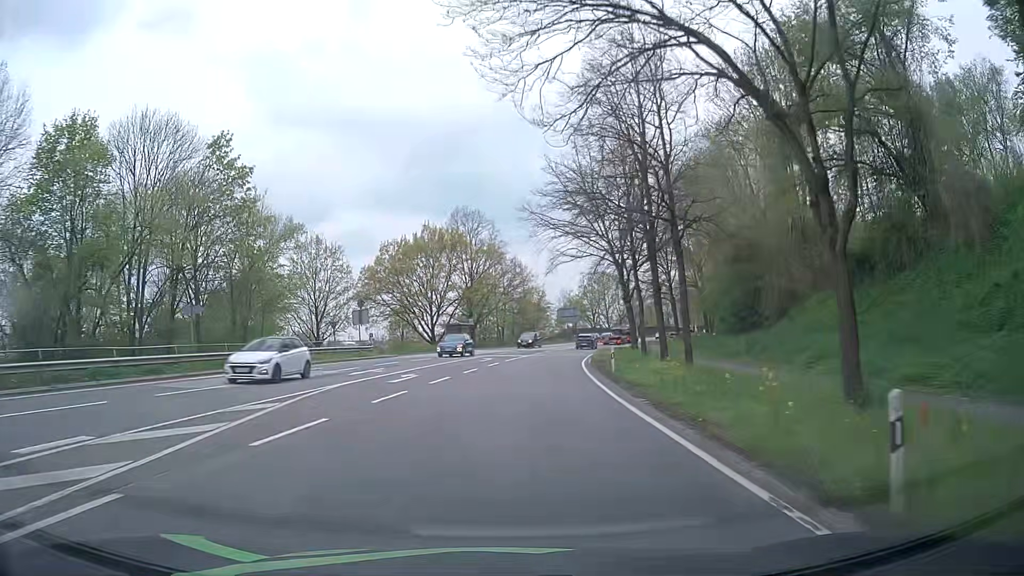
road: primary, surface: asphalt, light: Day
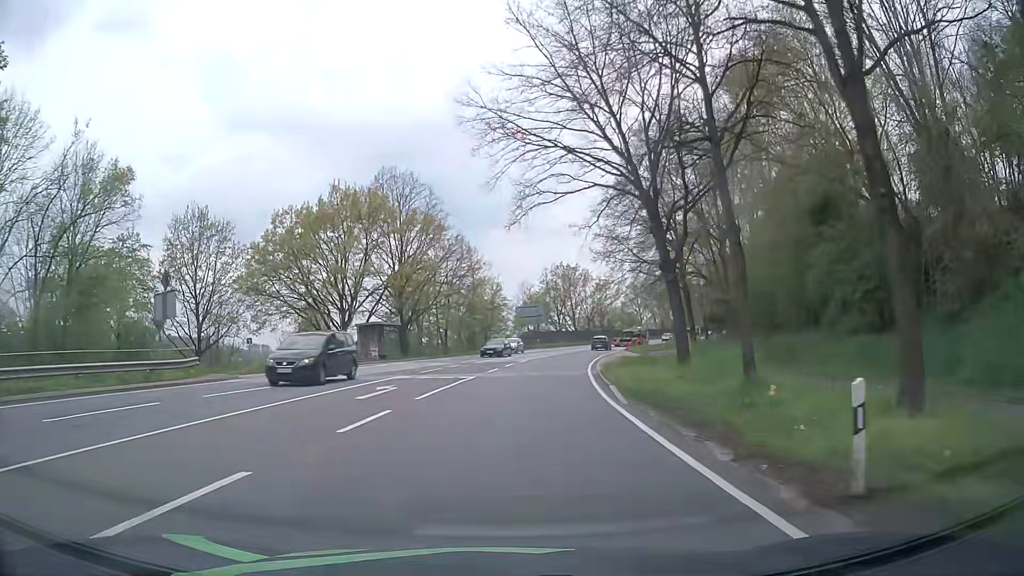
(+0.8, +22.8) m; +4°
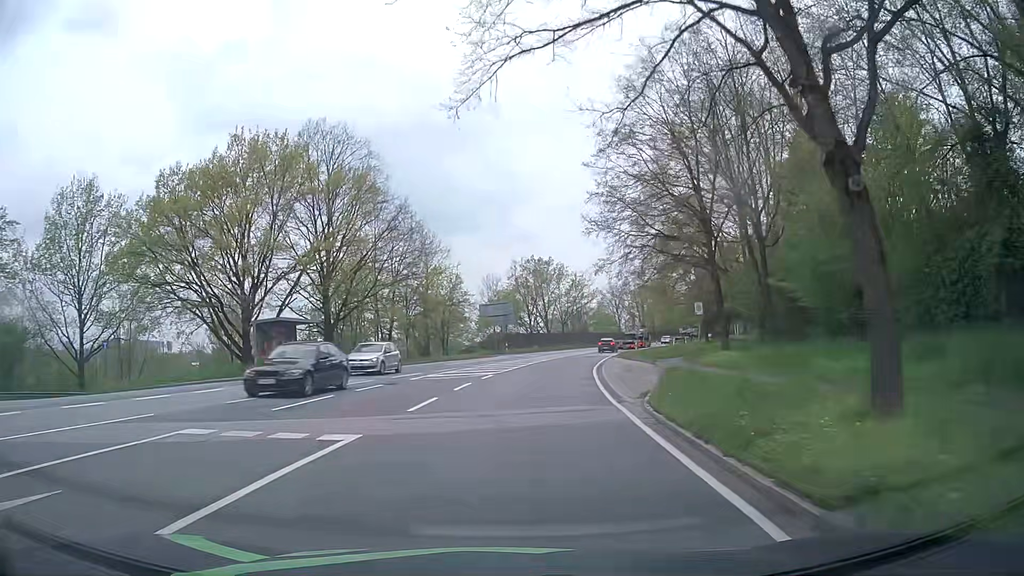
(+0.2, +15.2) m; +2°
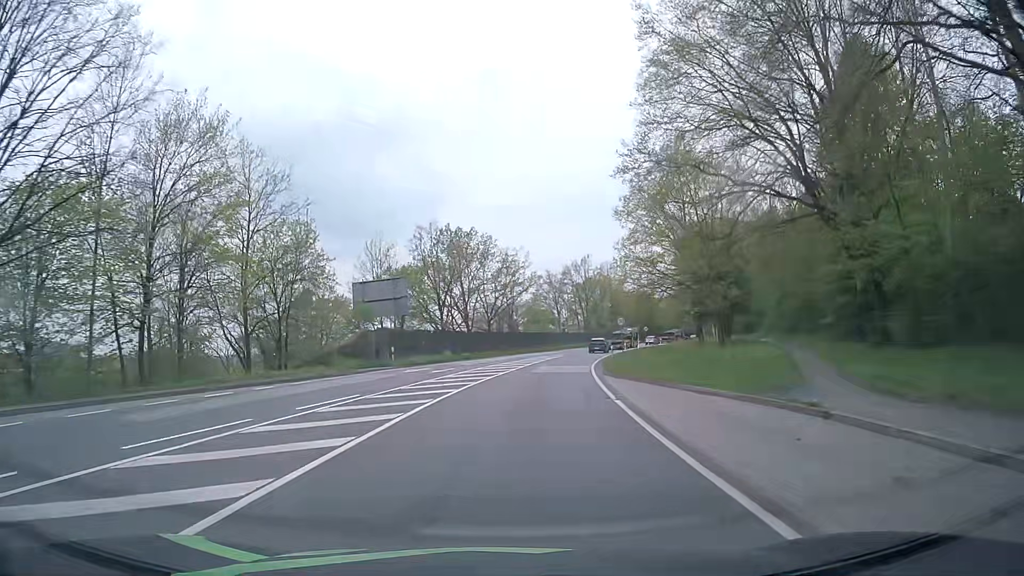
(+1.9, +30.3) m; +7°
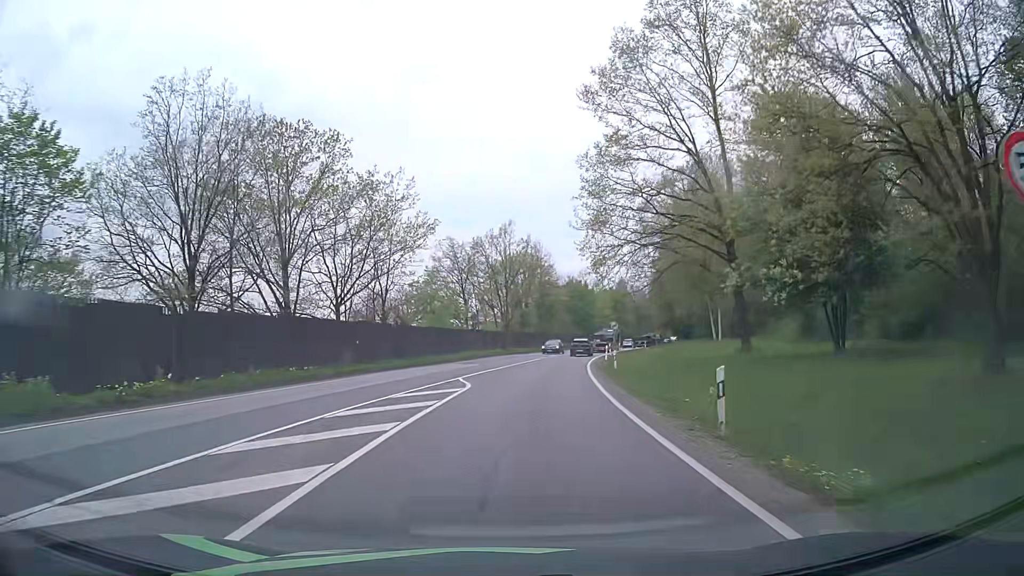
(+2.2, +37.9) m; +8°
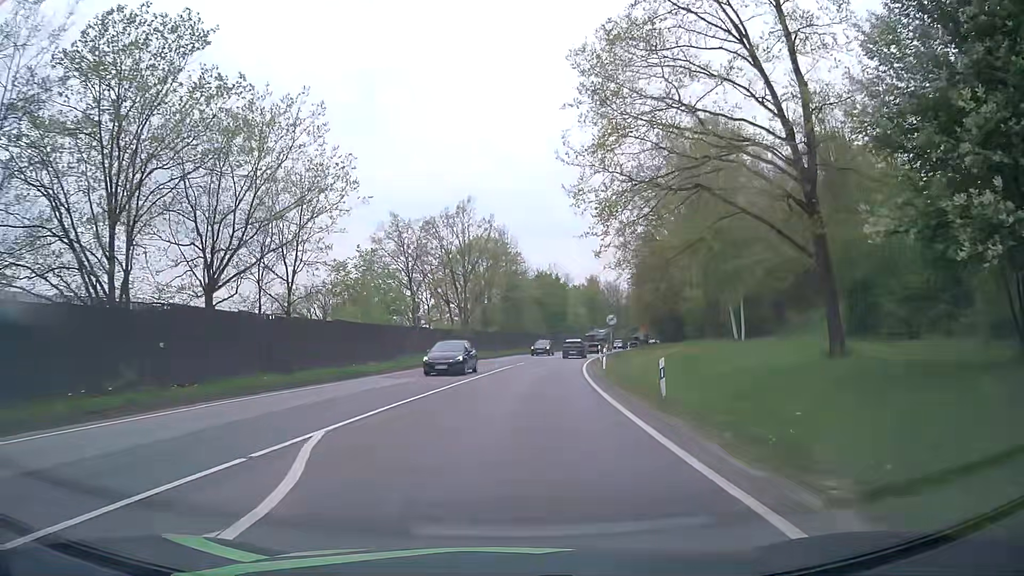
(+0.4, +15.2) m; +3°
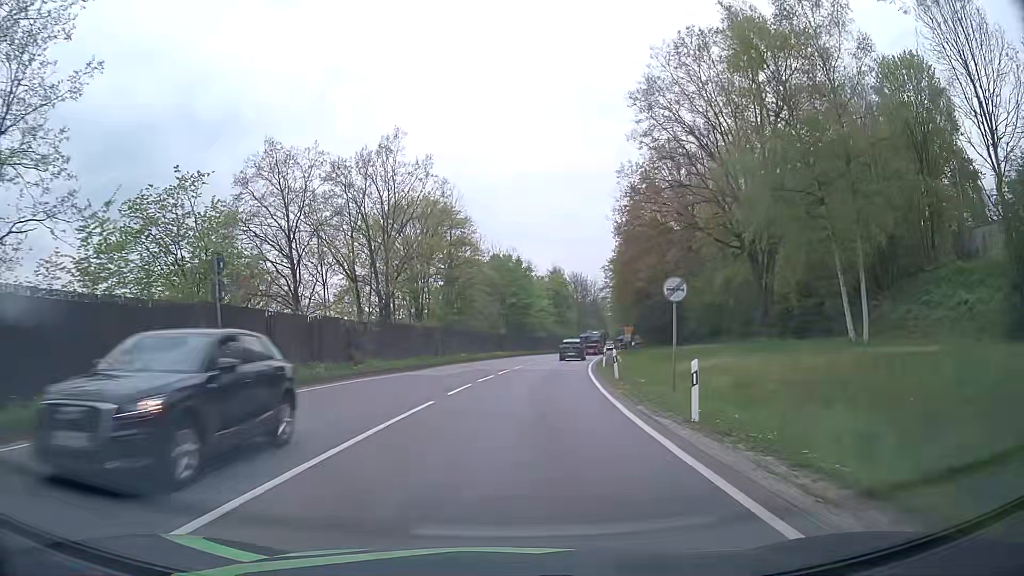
(+0.8, +22.8) m; +4°
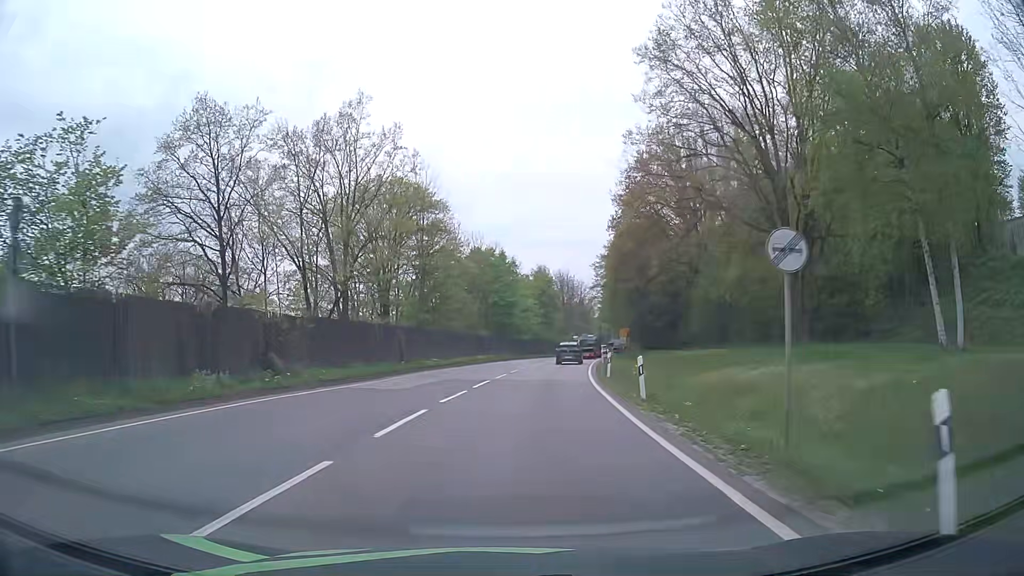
(+0.1, +7.6) m; +1°
